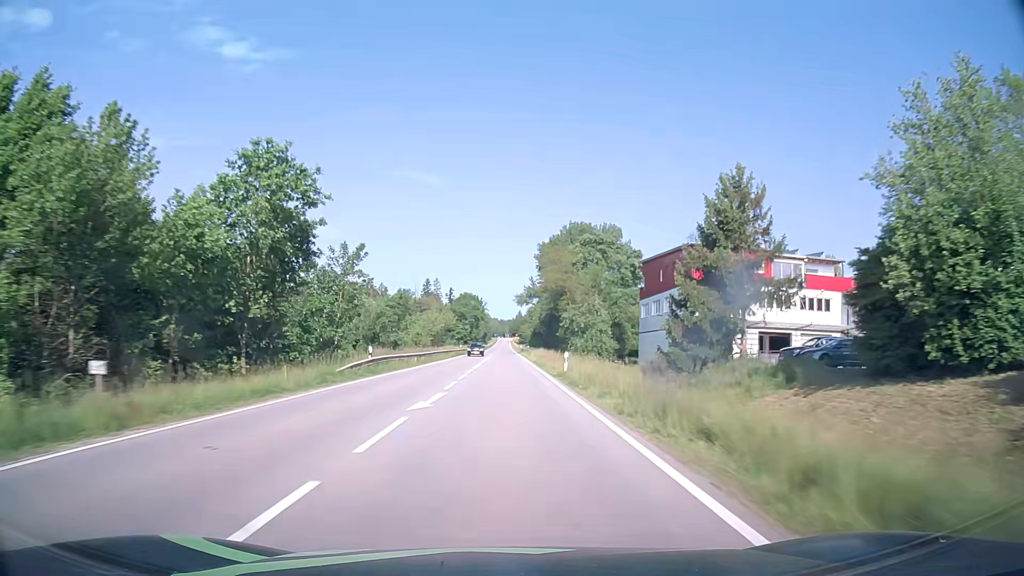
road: secondary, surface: asphalt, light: Day
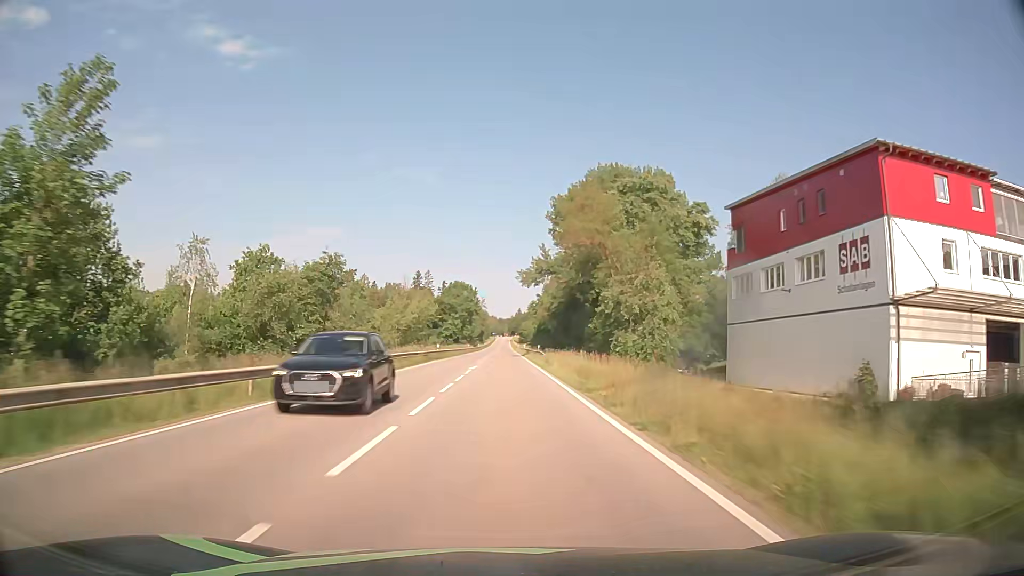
(-0.1, +31.7) m; 0°
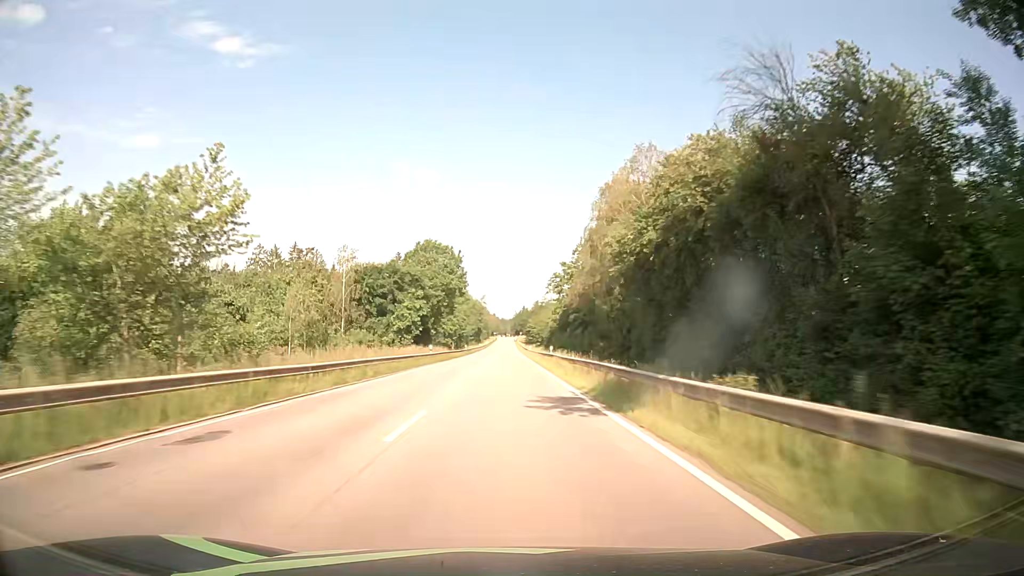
(-0.4, +63.3) m; 0°
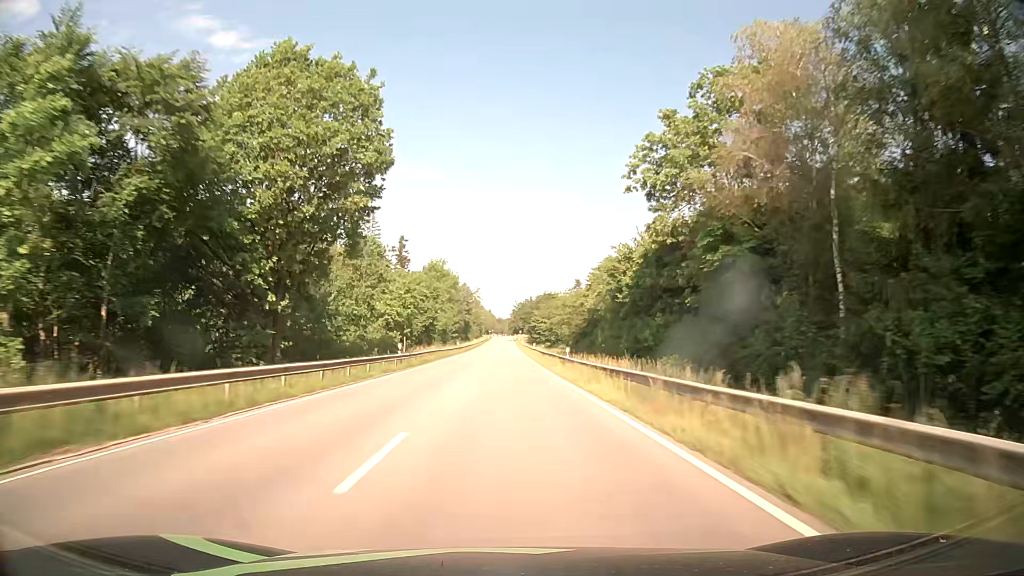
(0.0, +63.3) m; 0°
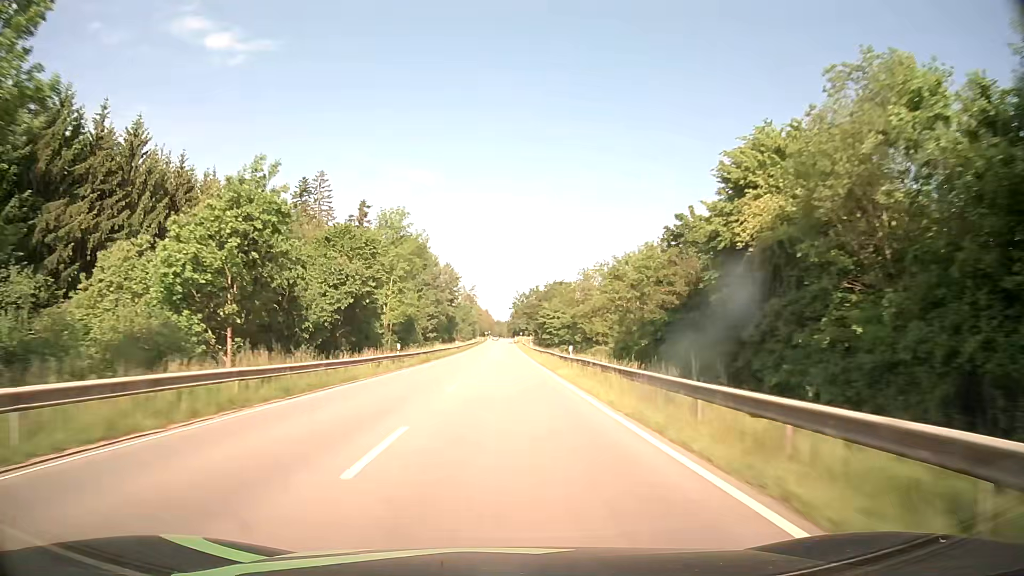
(+0.2, +47.4) m; +1°
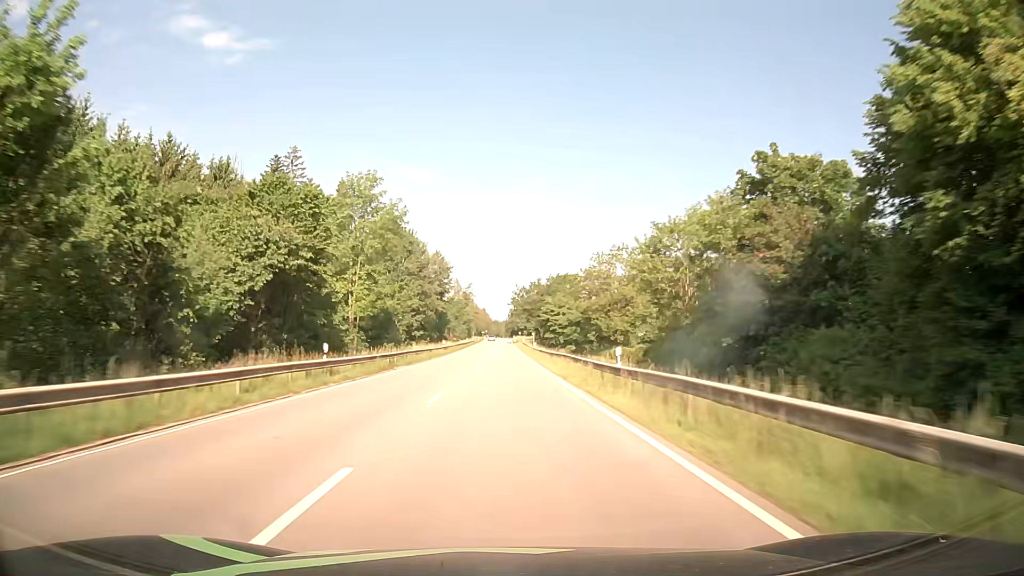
(-0.1, +15.8) m; 0°
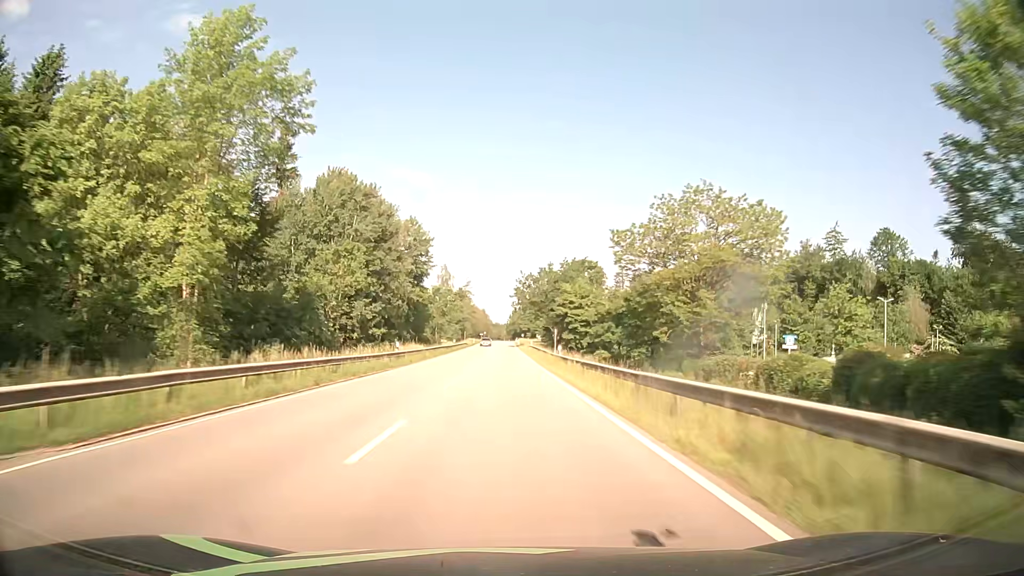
(-0.1, +31.5) m; 0°
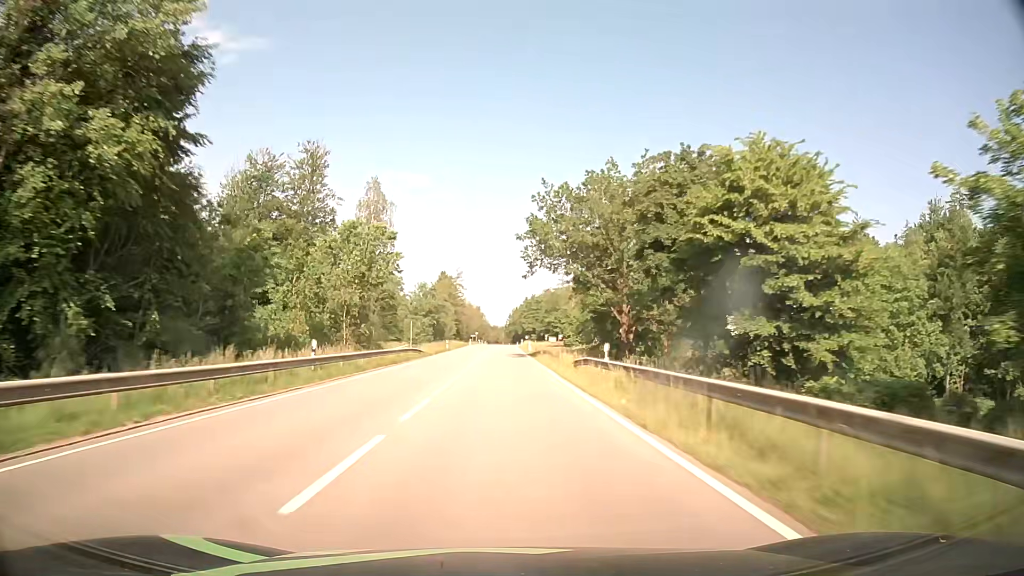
(0.0, +62.2) m; 0°
(0, +10) (0, +20) (0, +30) (0, +40) (0, +50) (0, +60) (0, +70) (0, +80) (0, +90) (0, +100) m
